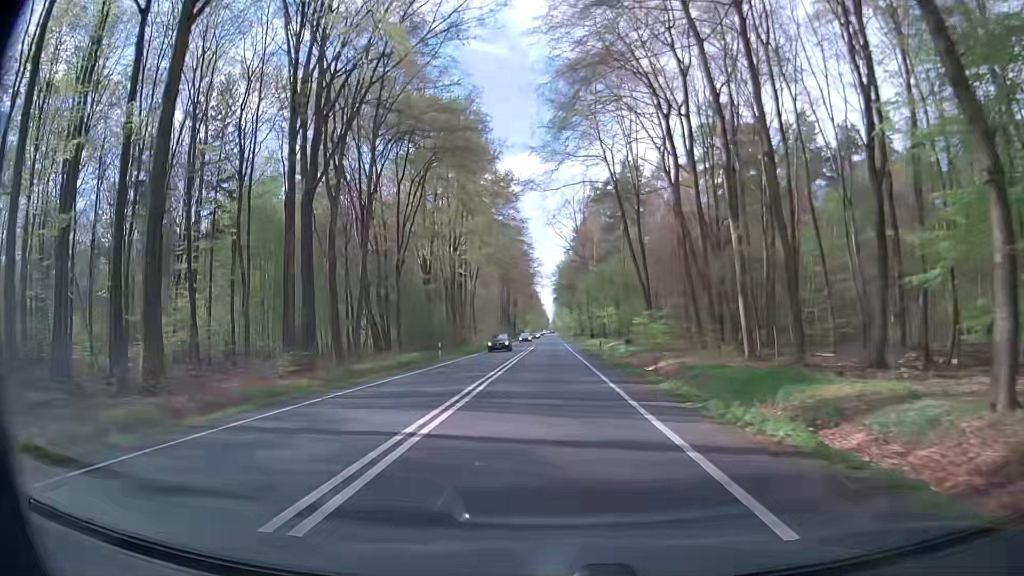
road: primary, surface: asphalt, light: Day
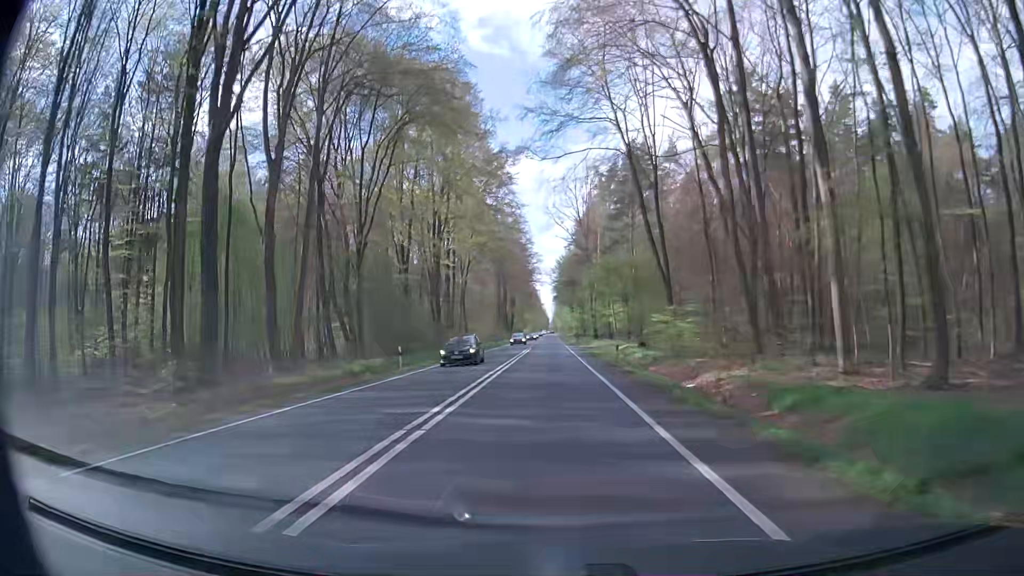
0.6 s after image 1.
(+0.2, +10.7) m; +1°
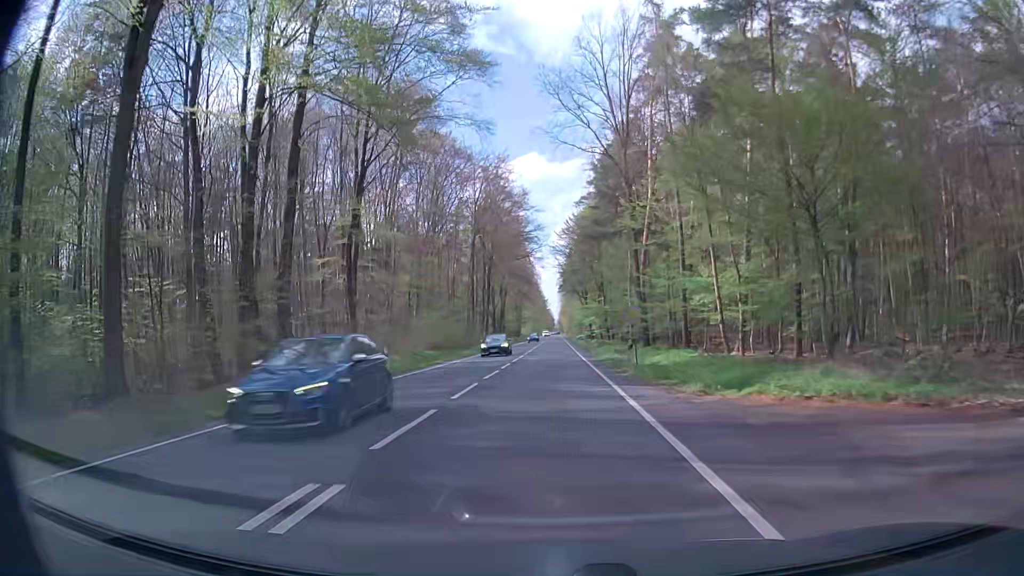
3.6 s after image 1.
(-0.6, +53.6) m; -1°
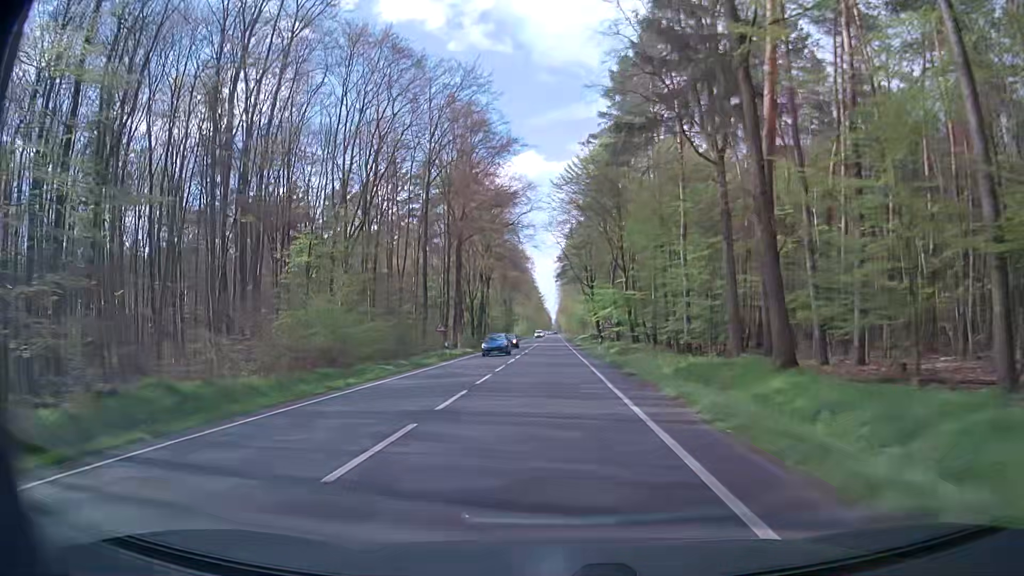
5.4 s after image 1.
(-0.1, +32.2) m; 0°
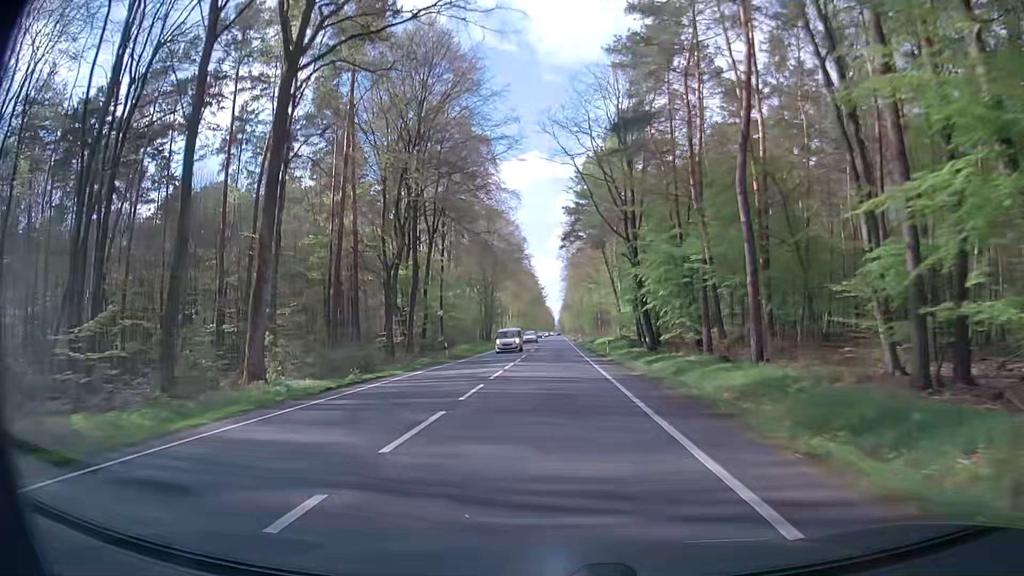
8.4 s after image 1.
(0.0, +53.7) m; 0°
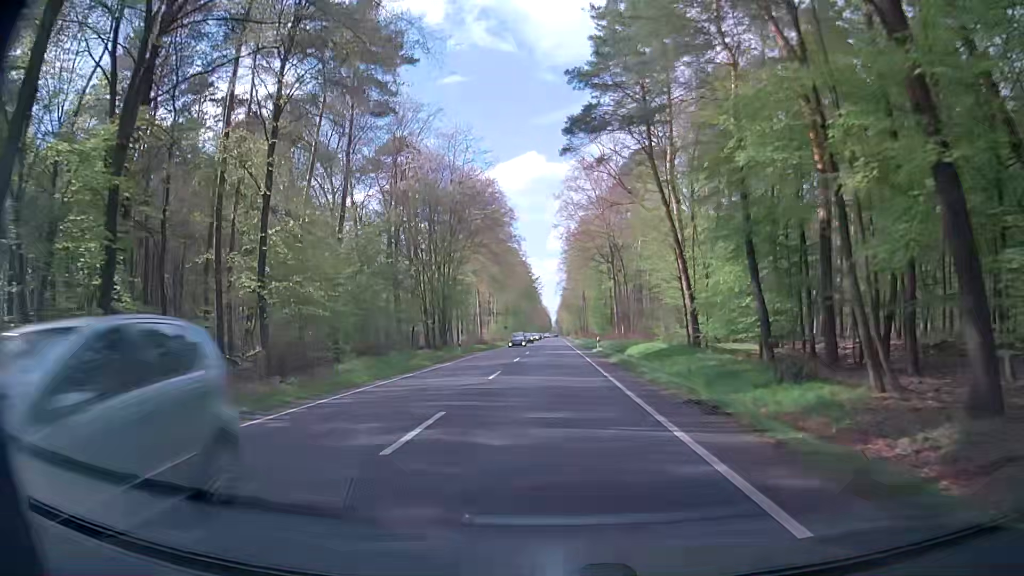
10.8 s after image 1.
(-0.2, +43.0) m; 0°
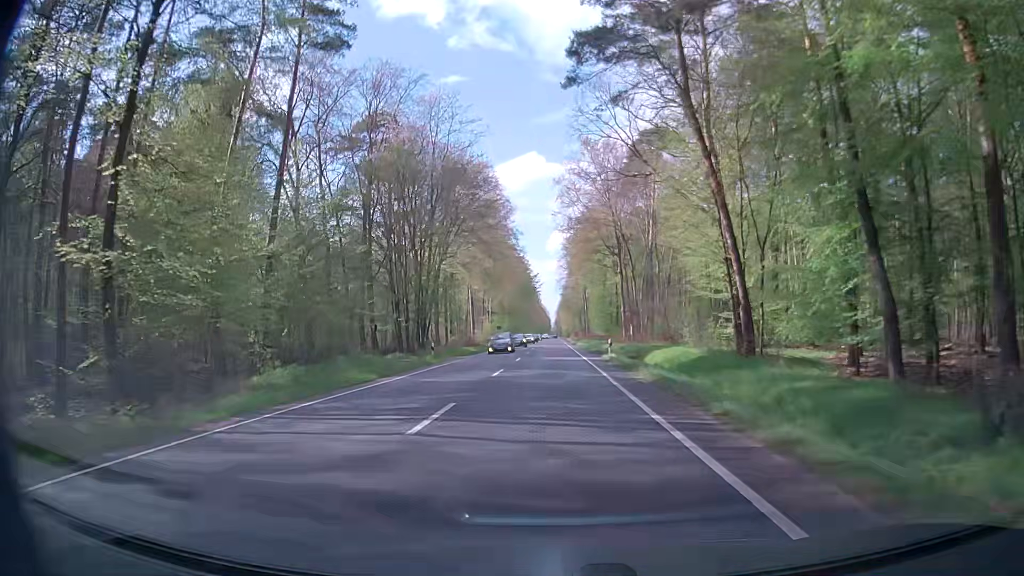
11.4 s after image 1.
(0.0, +10.7) m; 0°
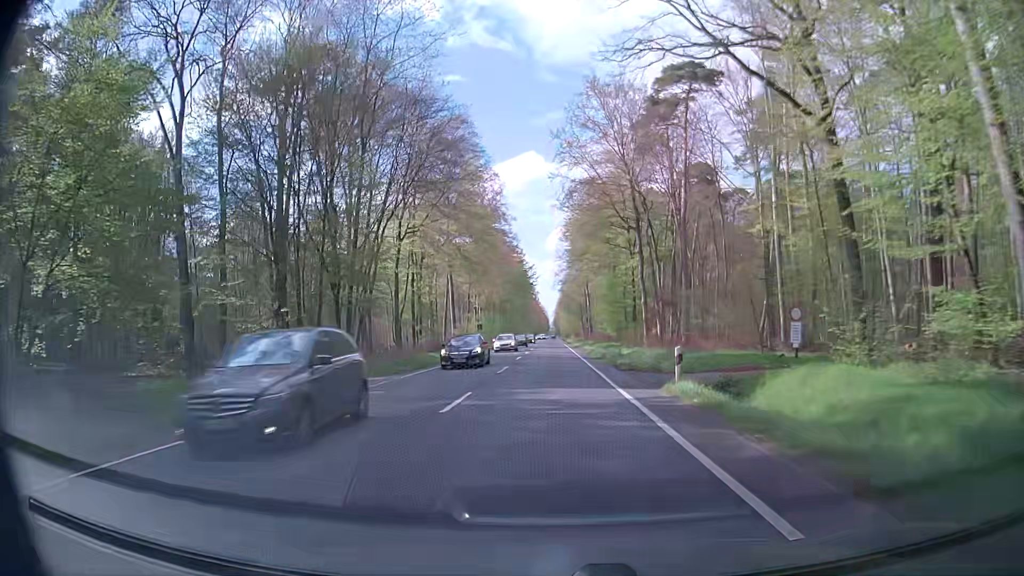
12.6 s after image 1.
(0.0, +21.5) m; +1°
(0, +10) (0, +20) (-1, +30) (-1, +40) (-1, +50) (-1, +60) (-1, +70) (-2, +80) (-2, +90) (-2, +100) m
